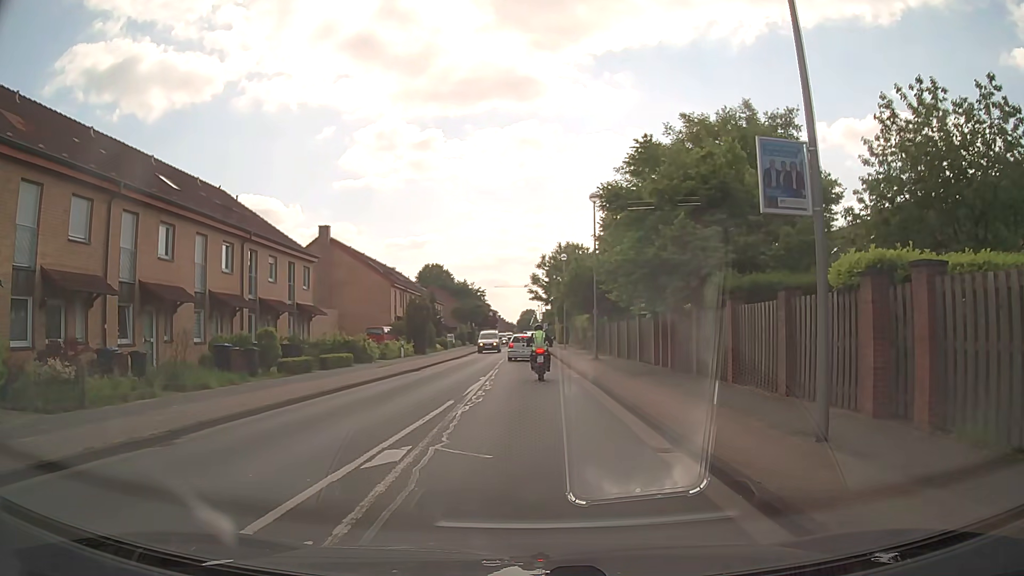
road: tertiary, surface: asphalt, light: Day
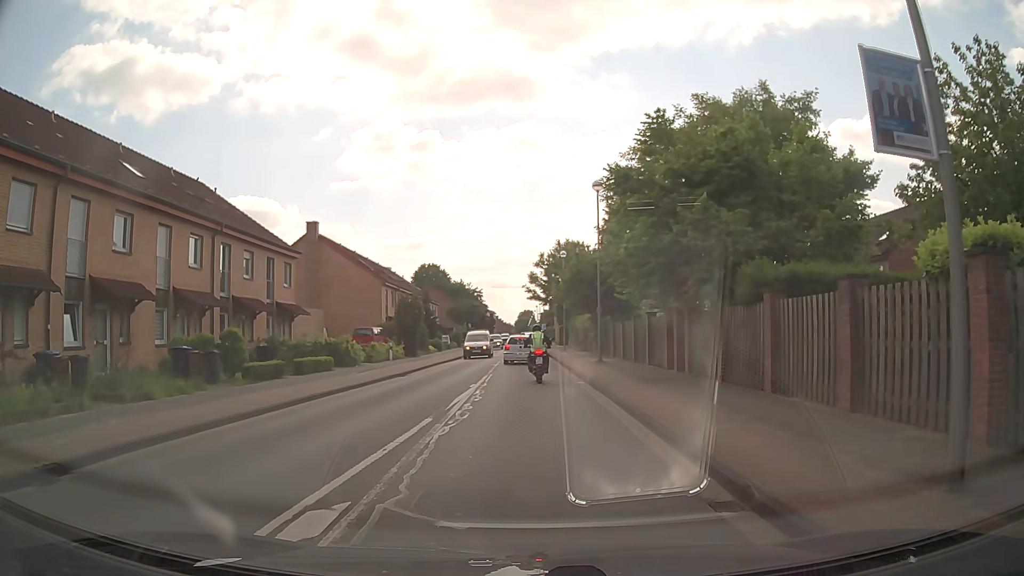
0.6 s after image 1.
(0.0, +2.7) m; 0°
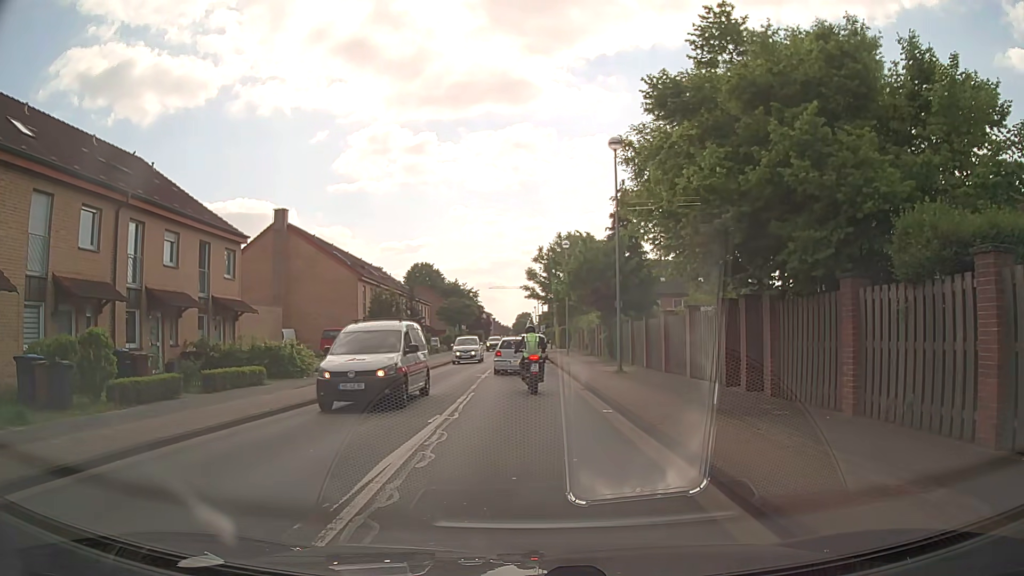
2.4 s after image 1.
(0.0, +6.9) m; +1°
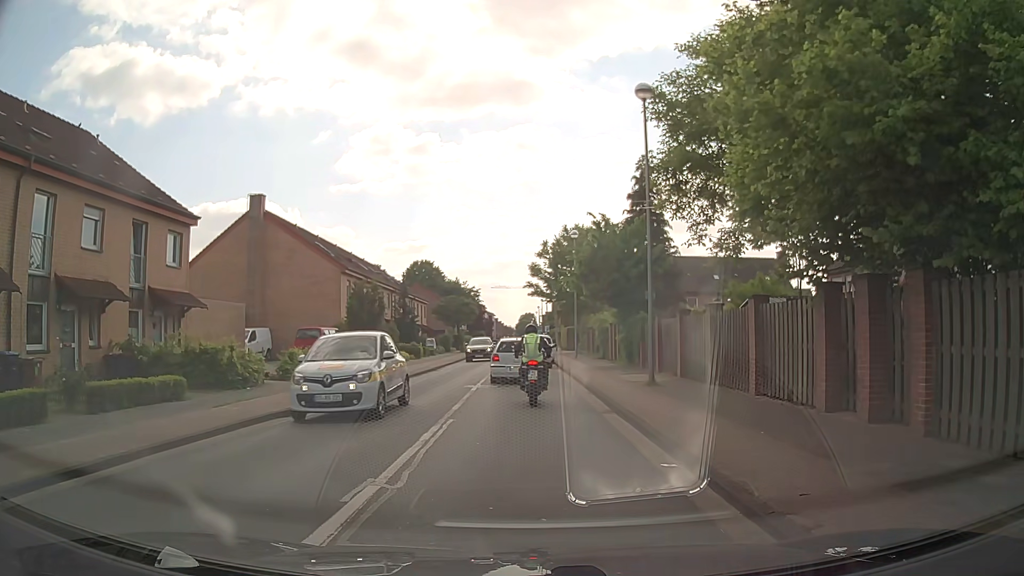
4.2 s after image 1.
(-0.1, +5.3) m; -1°
(0, +10) (0, +20) (-2, +30) (-3, +40) (-4, +50) (-4, +60) (-3, +70) (-2, +80) (-2, +90) (-2, +100) m
